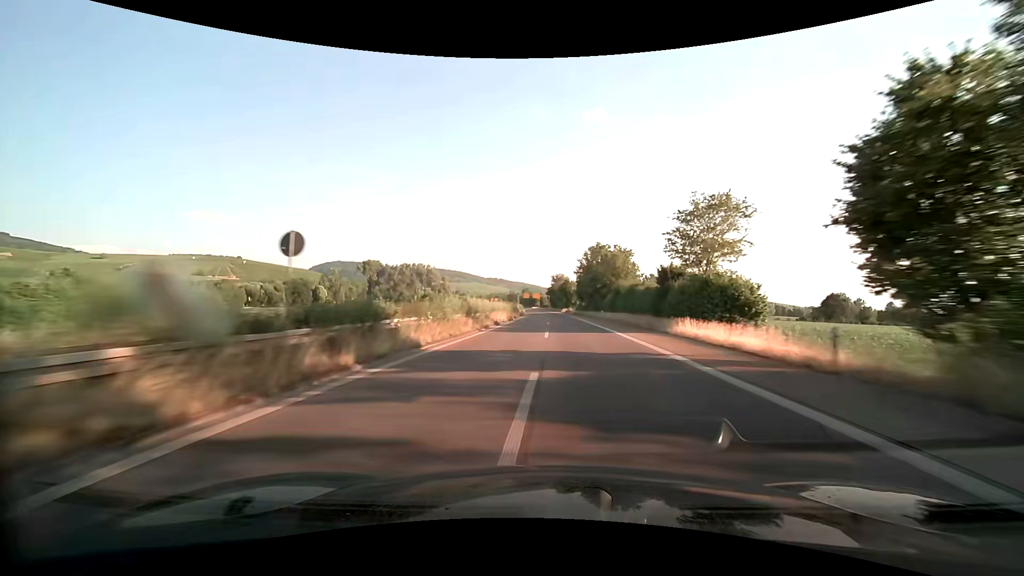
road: trunk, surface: asphalt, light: Day
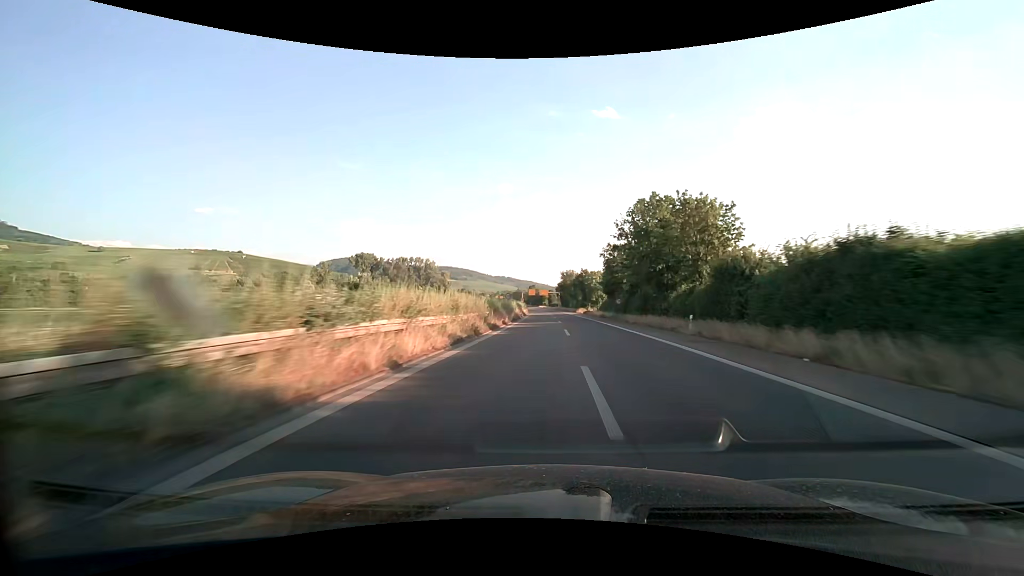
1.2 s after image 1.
(-0.4, +34.8) m; -1°
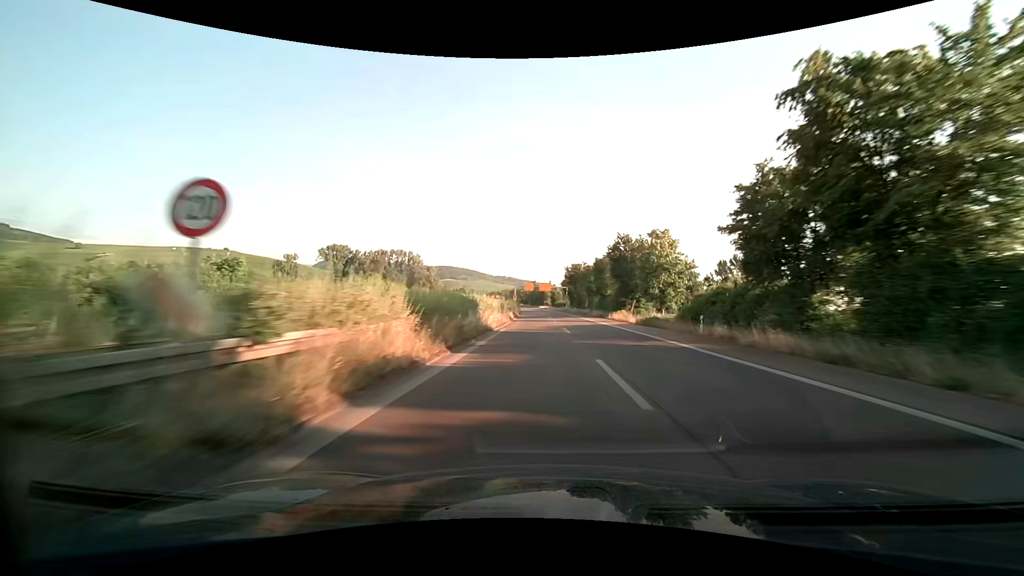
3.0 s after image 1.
(+0.2, +52.3) m; 0°
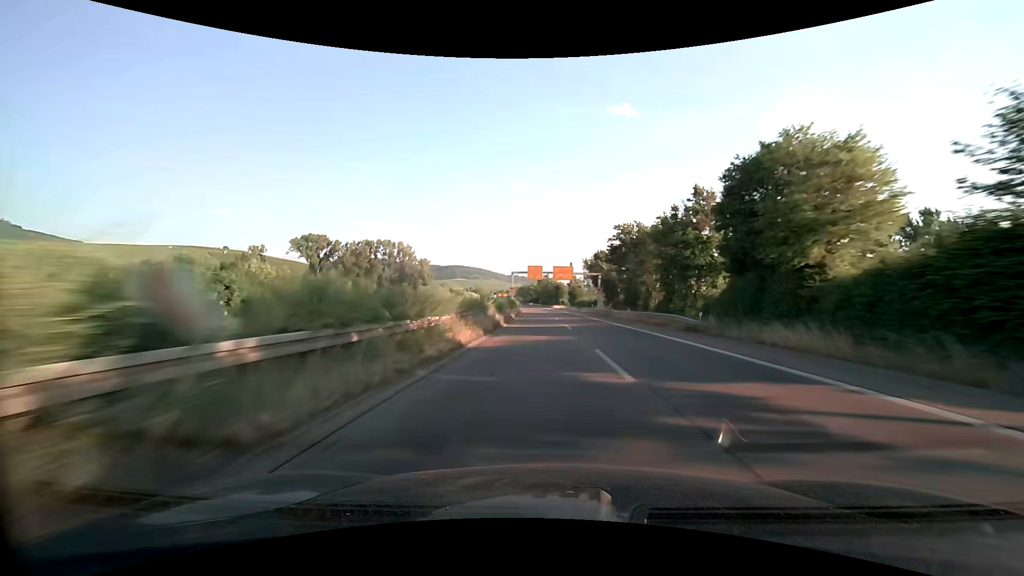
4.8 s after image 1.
(-0.6, +51.7) m; -2°
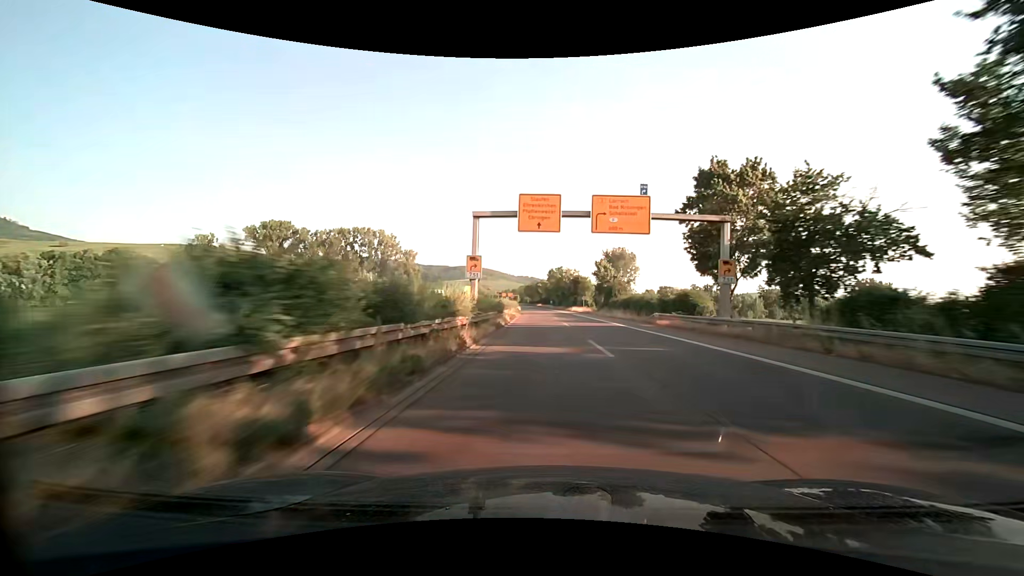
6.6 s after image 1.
(-0.7, +49.6) m; -1°
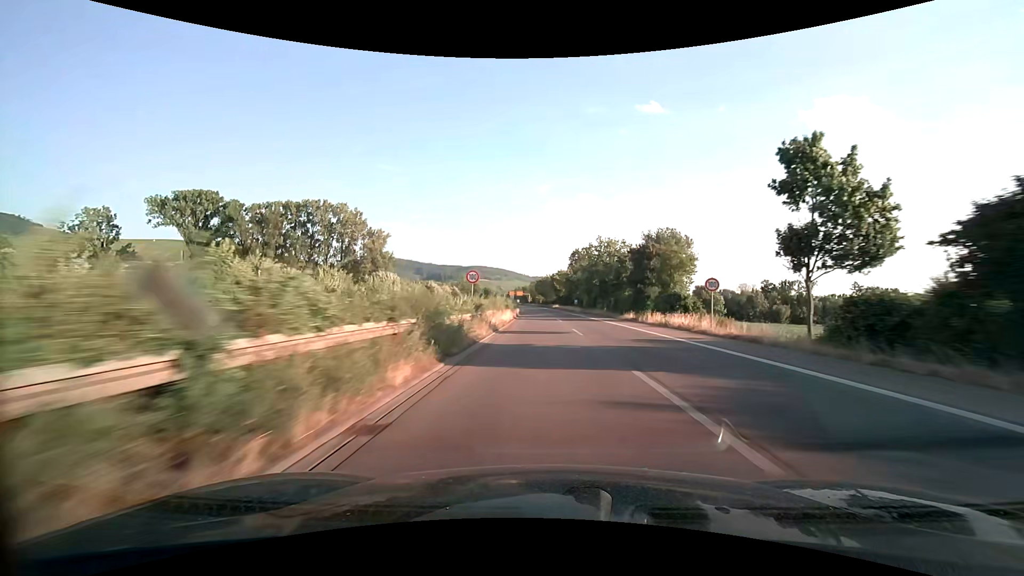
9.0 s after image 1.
(-0.9, +62.4) m; -2°
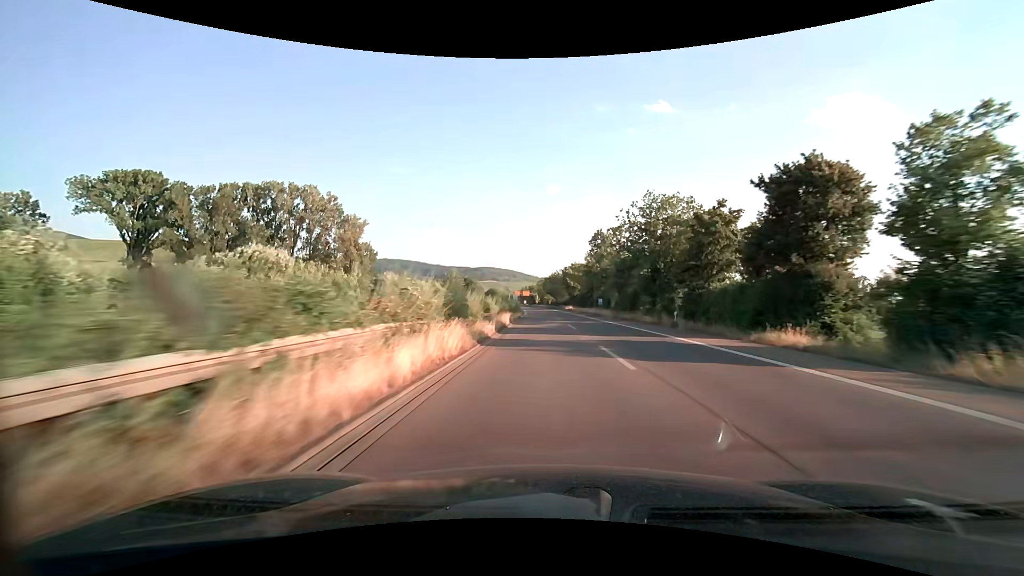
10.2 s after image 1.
(-0.3, +29.7) m; -1°
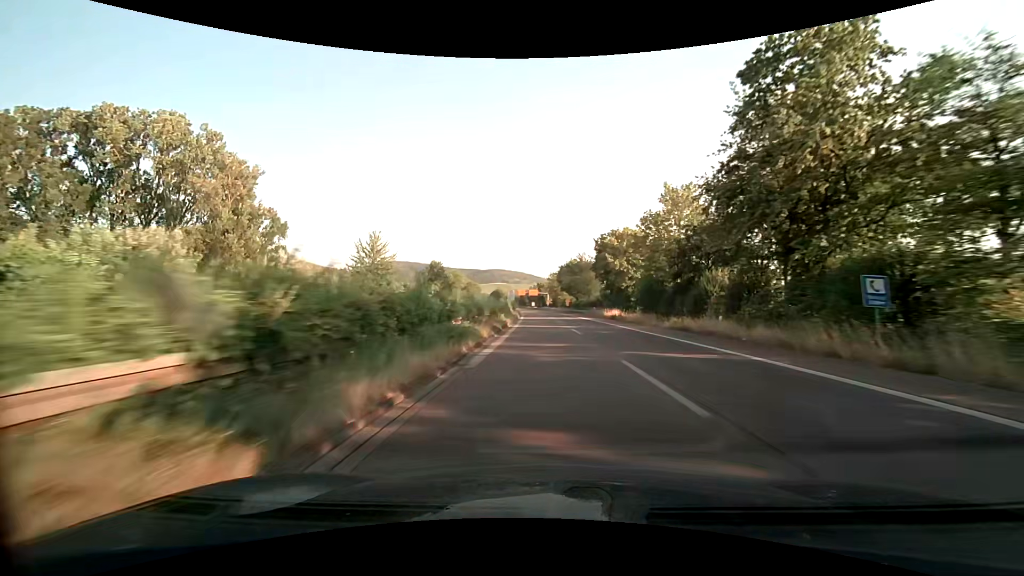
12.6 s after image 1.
(-0.6, +58.1) m; -1°
(0, +10) (0, +20) (0, +30) (-1, +40) (-1, +50) (-1, +60) (-1, +70) (-2, +80) (-2, +90) (-3, +100) m
